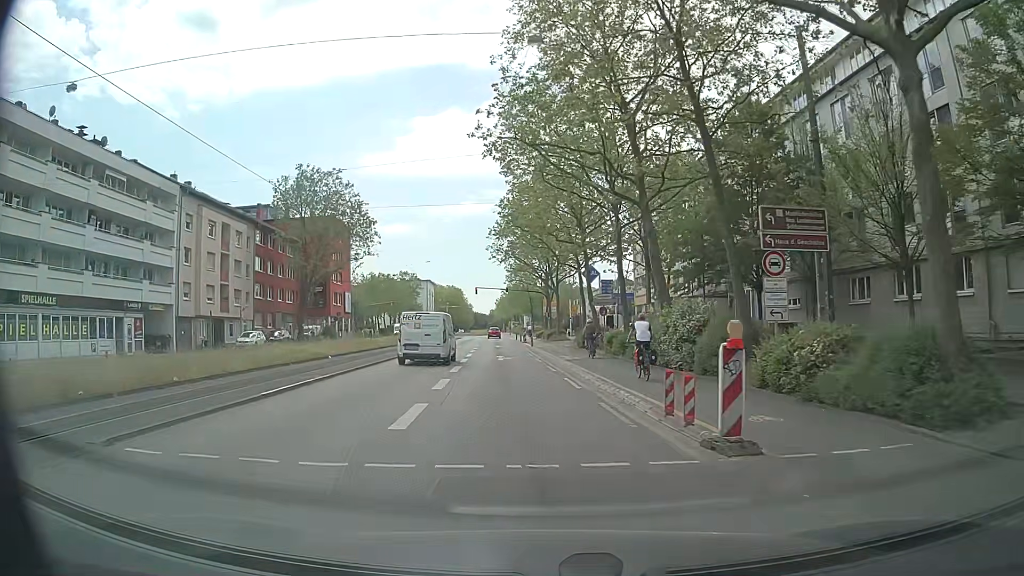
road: primary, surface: asphalt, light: Day
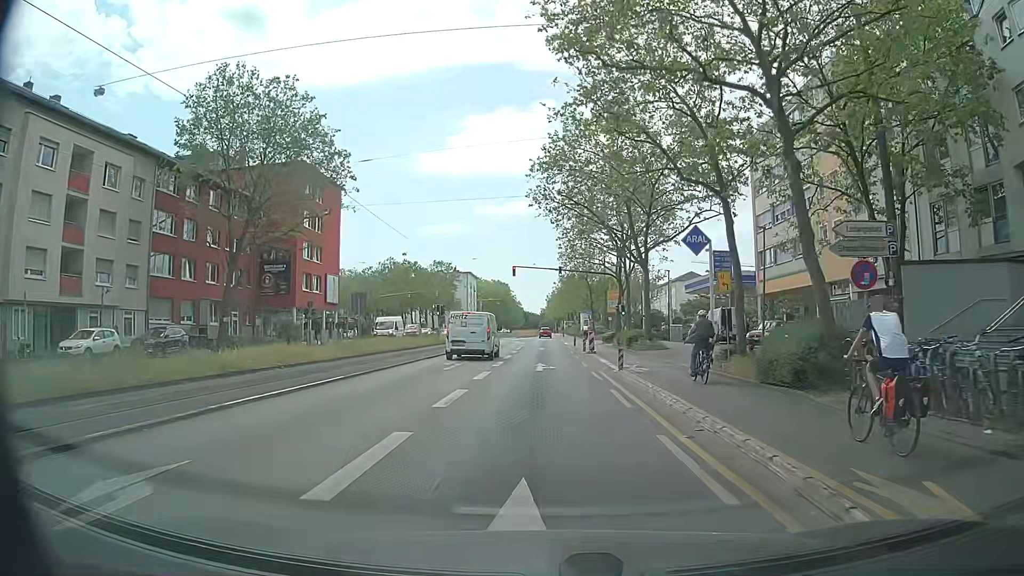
(-1.5, +28.9) m; -5°
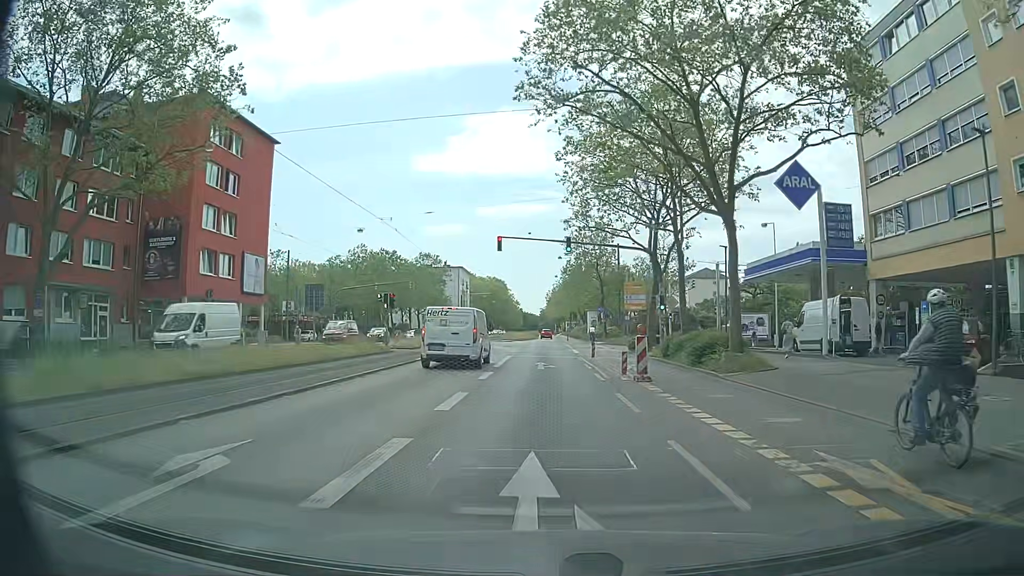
(+0.1, +19.0) m; +1°
(0, +10) (0, +20) (0, +30) (0, +40) (0, +50) (0, +60) (0, +70) (0, +80) (+1, +90) (+1, +100) m
